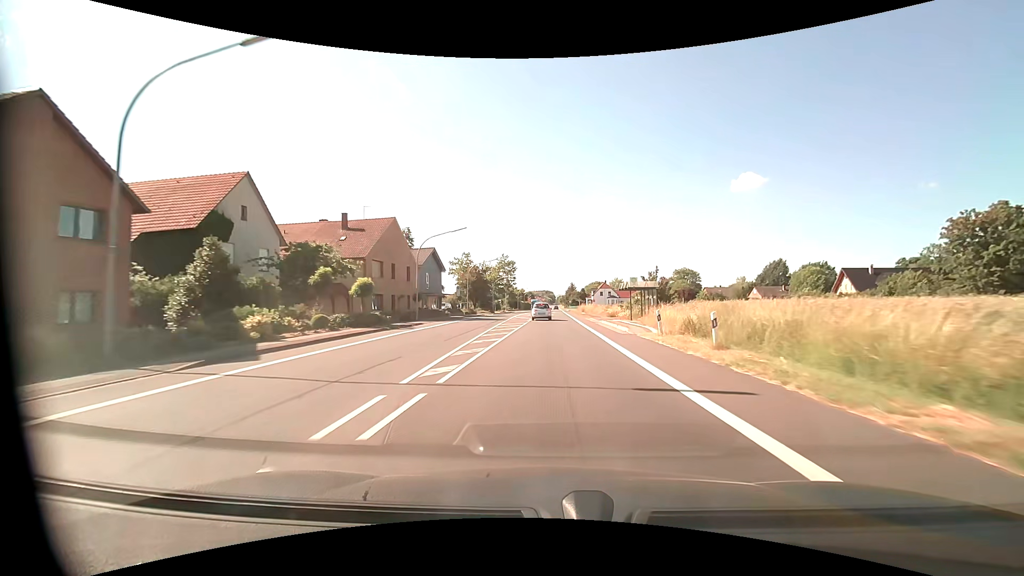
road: primary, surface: asphalt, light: Day
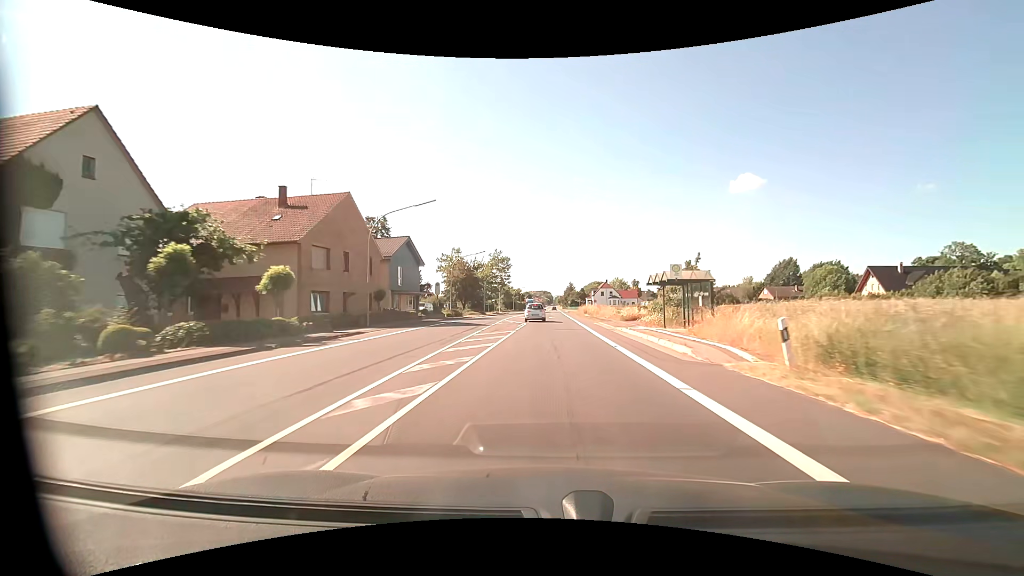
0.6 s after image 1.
(0.0, +11.0) m; 0°
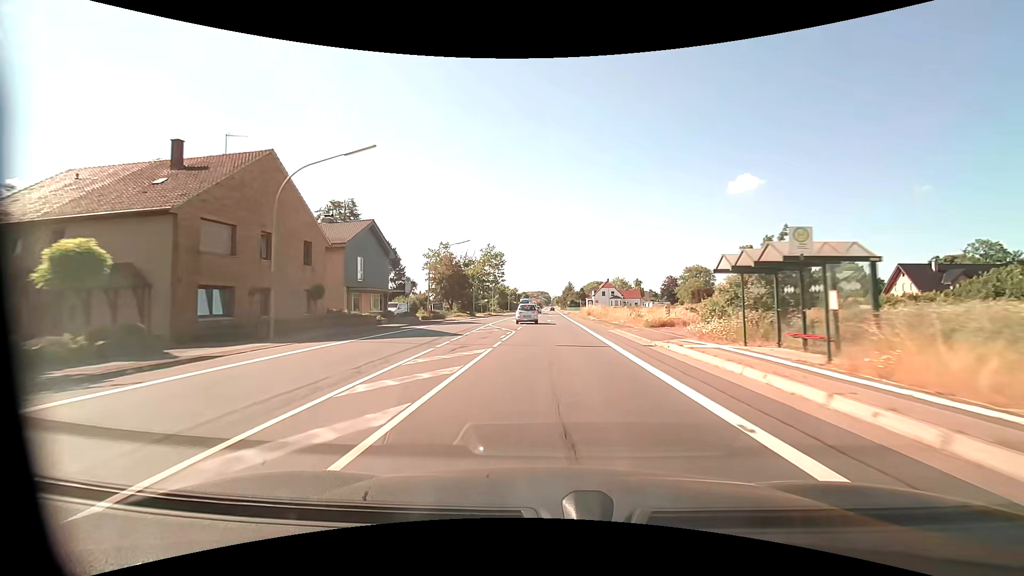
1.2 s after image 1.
(0.0, +10.6) m; 0°
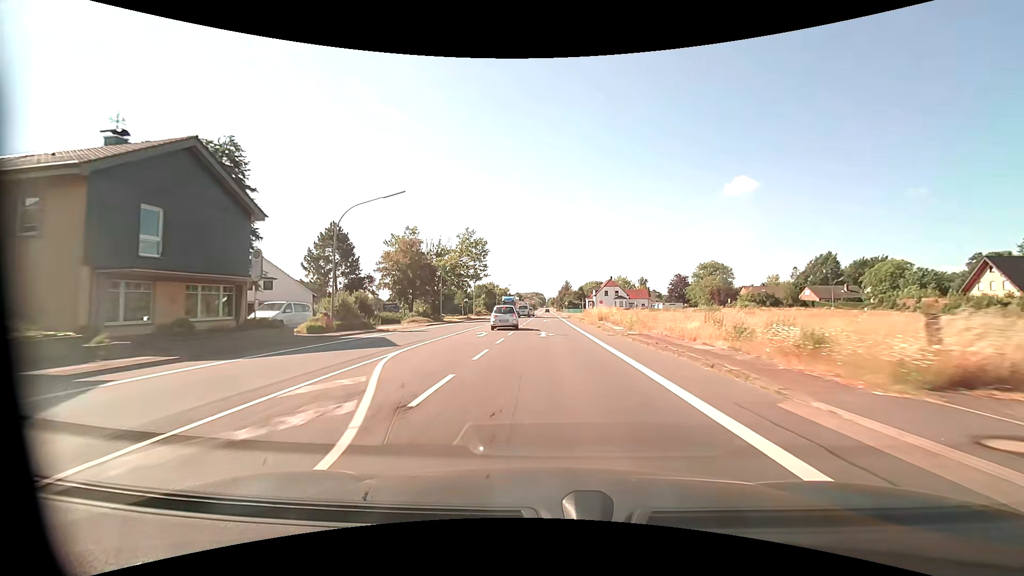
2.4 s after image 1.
(+0.2, +22.2) m; +1°
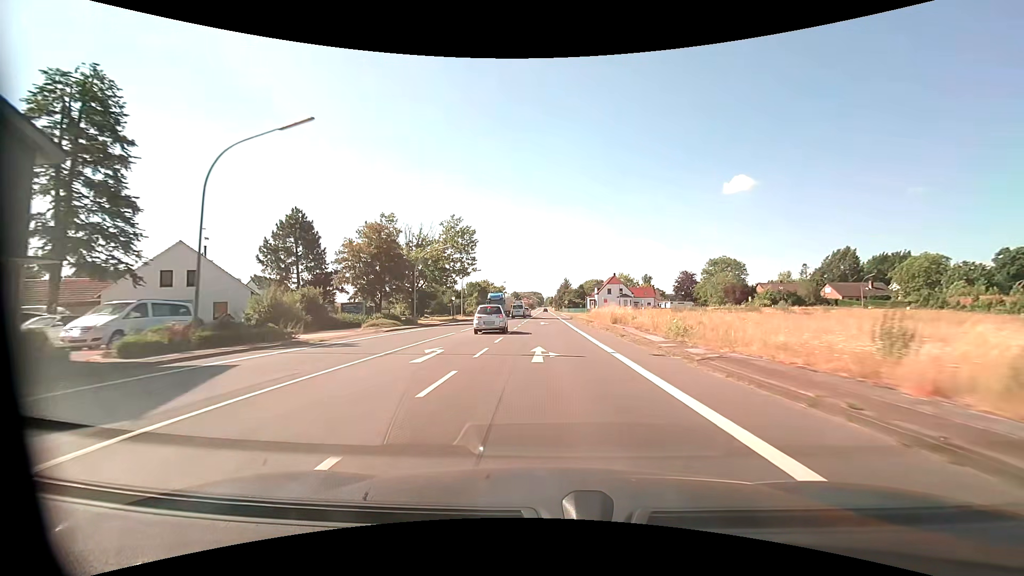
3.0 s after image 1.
(0.0, +11.3) m; 0°
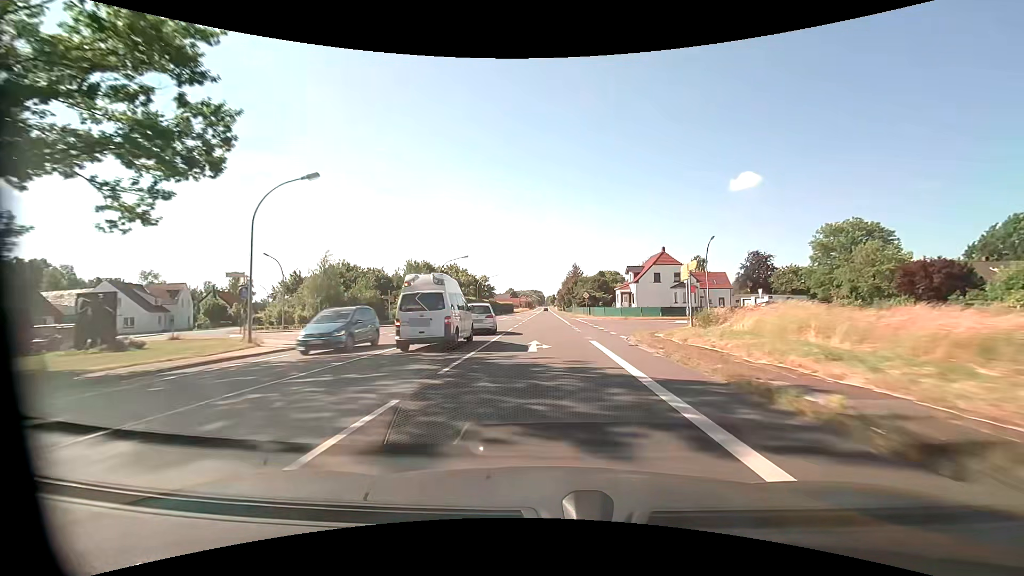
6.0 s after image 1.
(0.0, +57.6) m; 0°
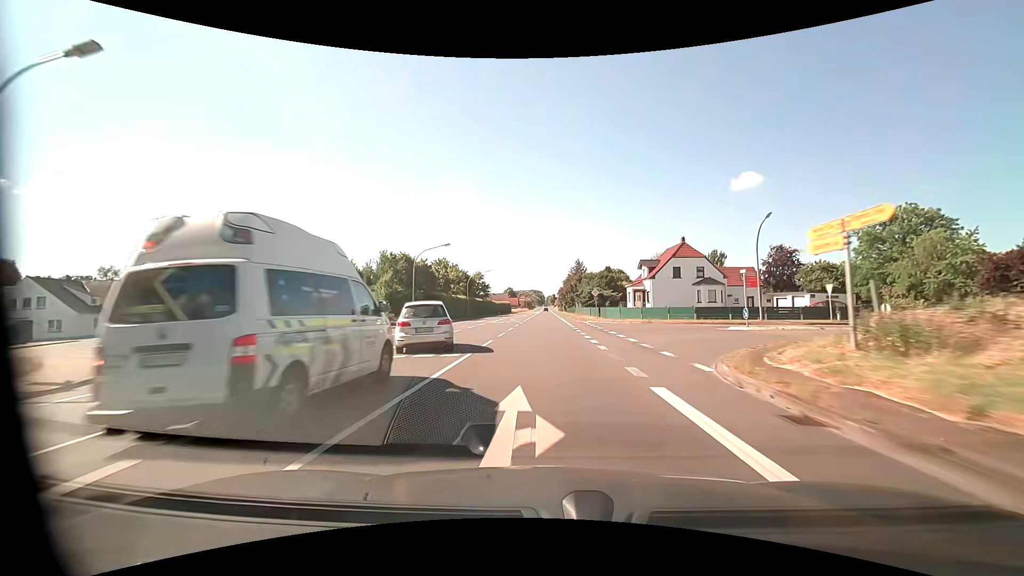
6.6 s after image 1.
(0.0, +11.7) m; 0°
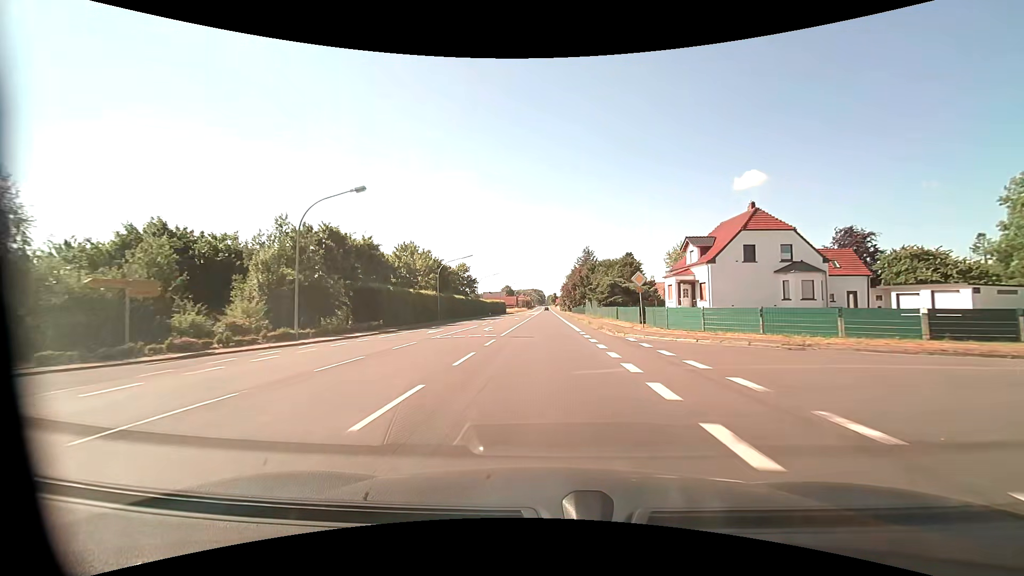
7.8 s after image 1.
(0.0, +23.4) m; 0°
(0, +10) (0, +20) (0, +30) (0, +40) (0, +50) (0, +60) (0, +70) (0, +80) (0, +90) (0, +100) m
